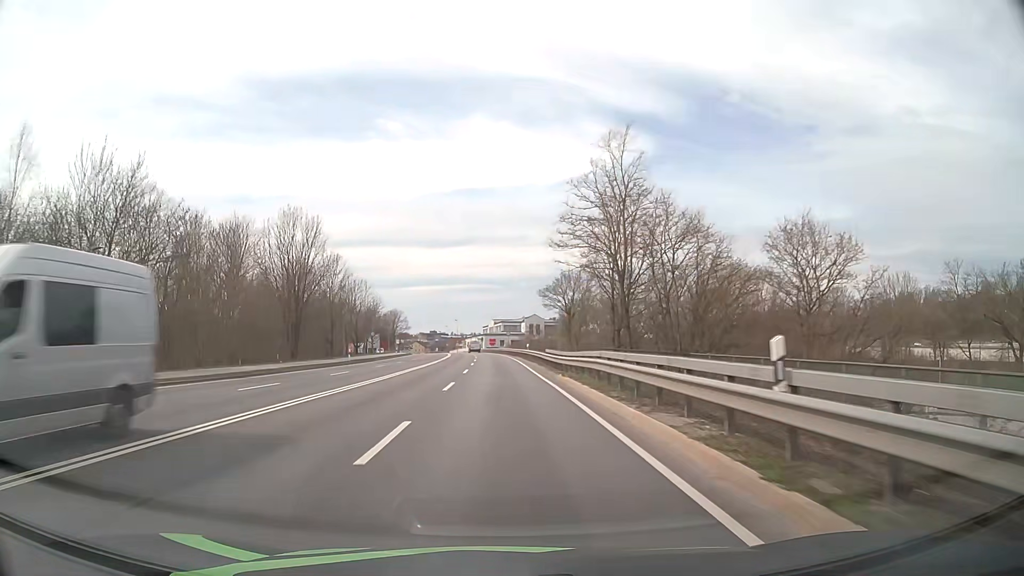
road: primary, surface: asphalt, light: Day
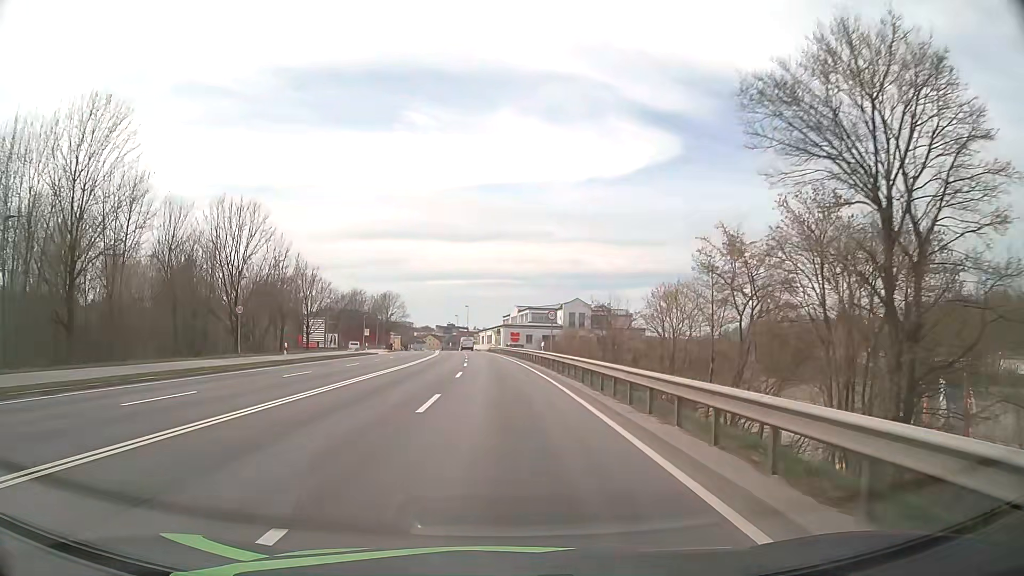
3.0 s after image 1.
(-1.1, +54.9) m; -2°
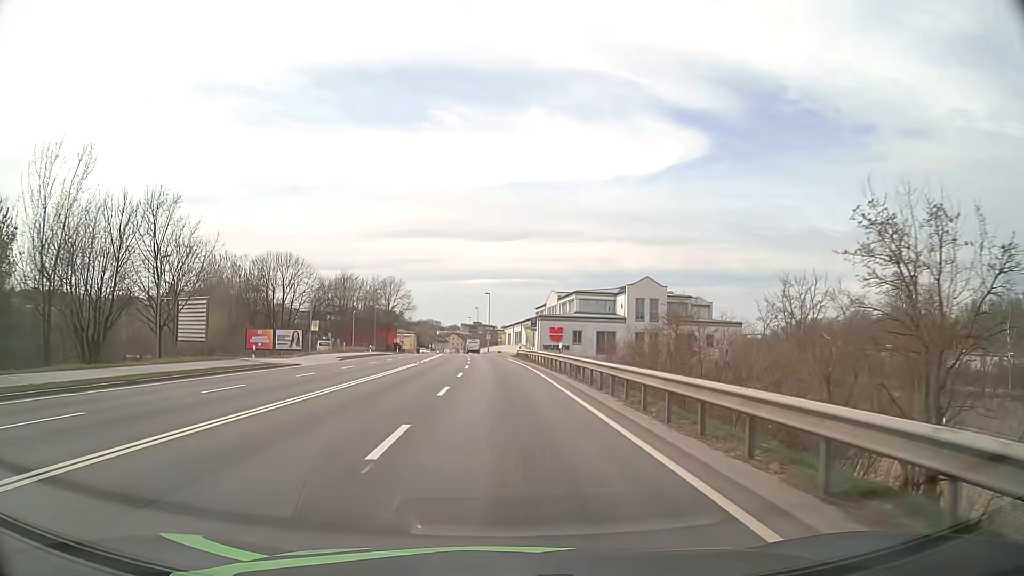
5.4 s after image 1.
(-0.7, +38.8) m; -3°
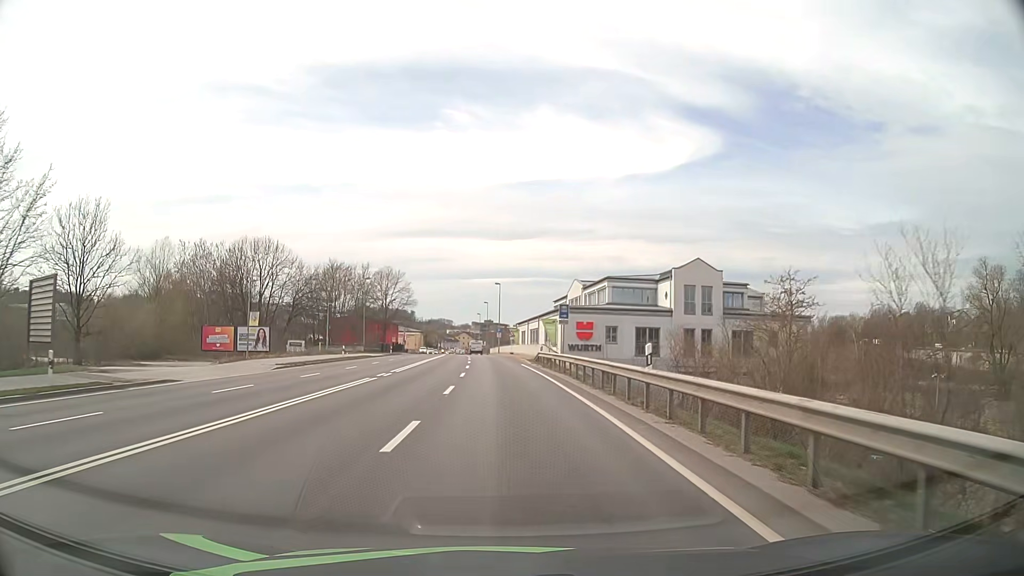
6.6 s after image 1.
(-0.1, +17.4) m; -1°
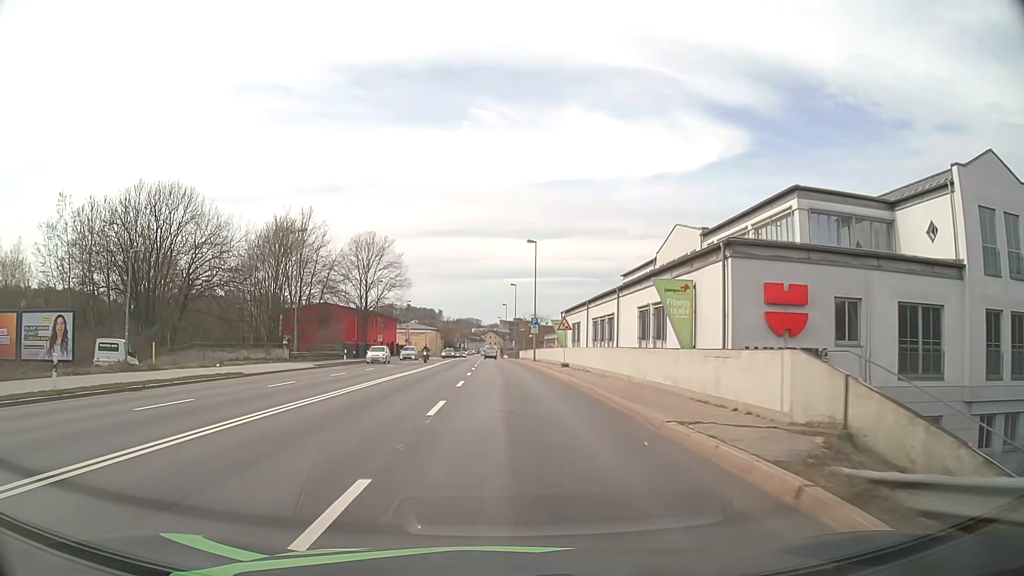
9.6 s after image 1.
(-0.8, +40.9) m; -2°
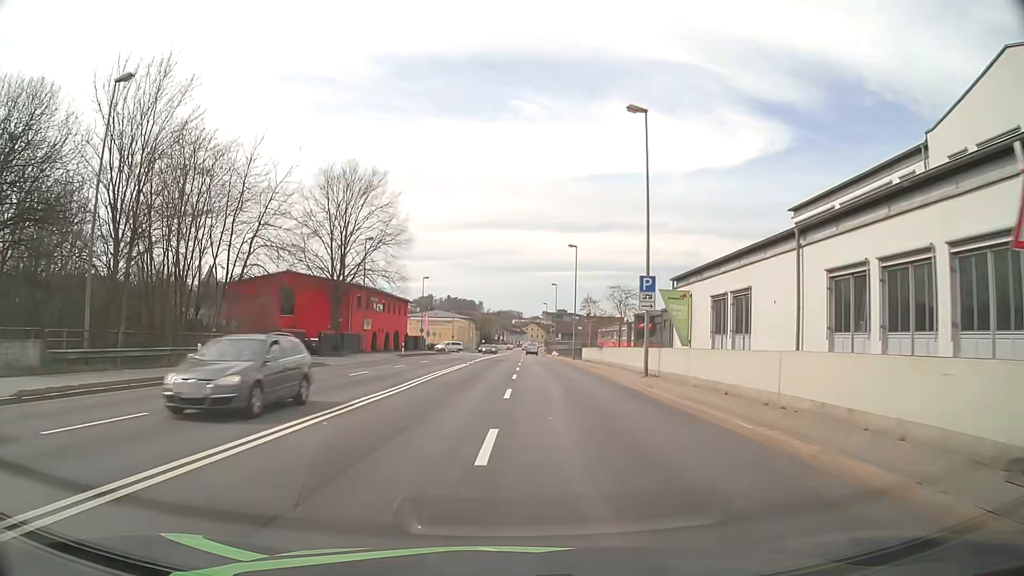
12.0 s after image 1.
(-1.1, +32.2) m; -4°
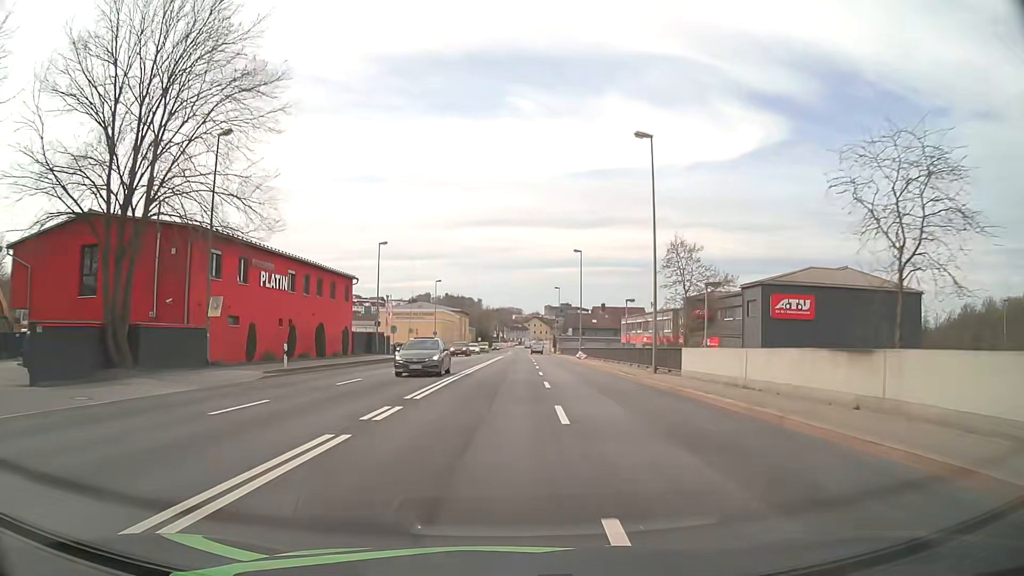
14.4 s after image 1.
(0.0, +32.6) m; 0°
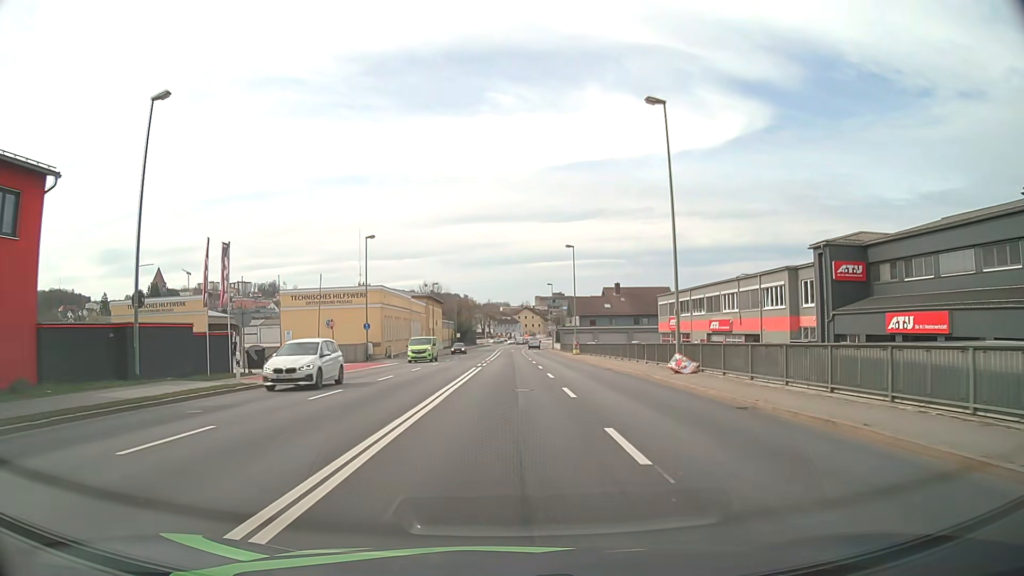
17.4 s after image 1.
(+0.5, +39.9) m; +1°
(0, +10) (0, +20) (0, +30) (0, +40) (0, +50) (0, +60) (0, +70) (0, +80) (0, +90) (0, +100) m
